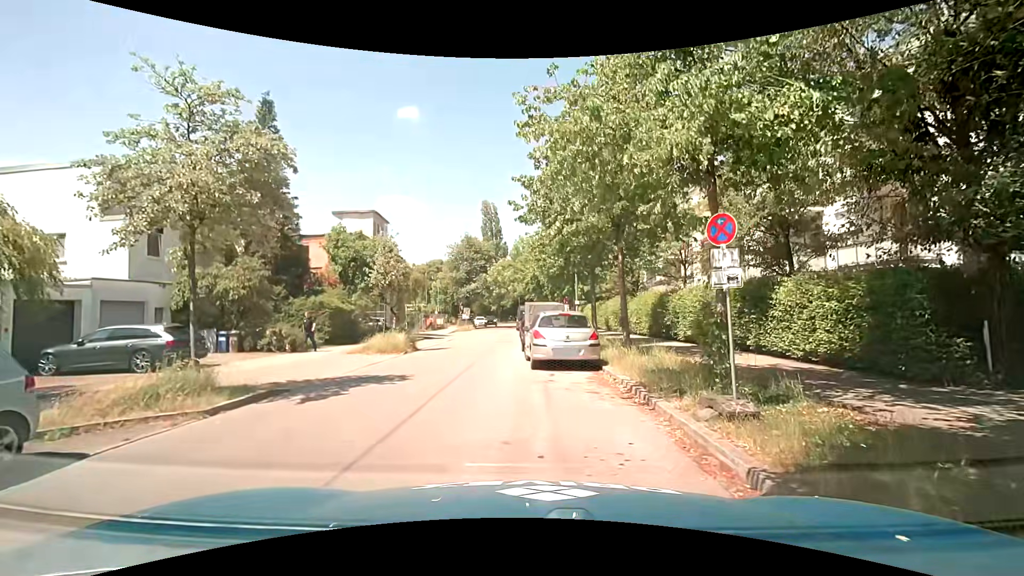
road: residential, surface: asphalt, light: Day
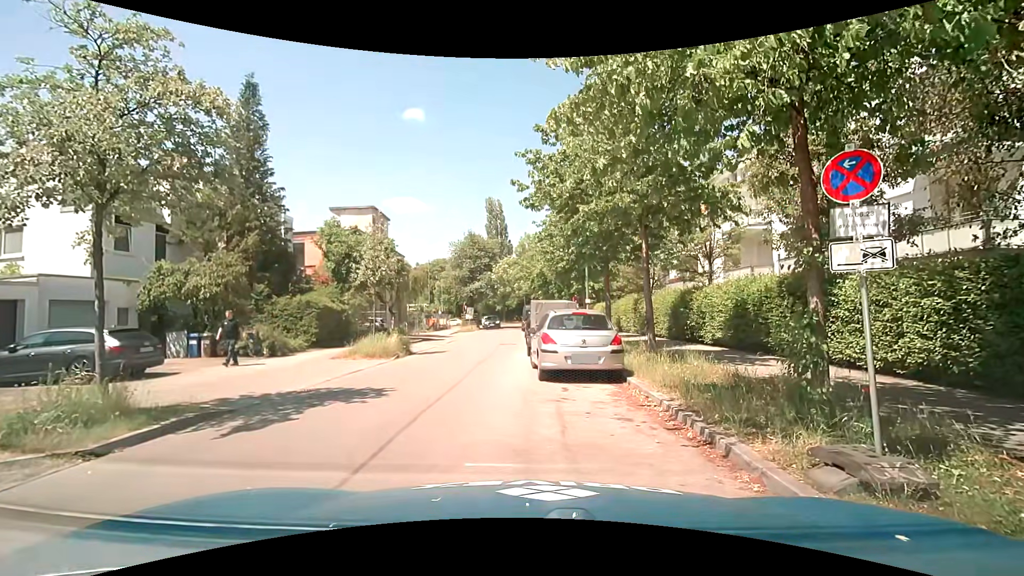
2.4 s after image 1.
(0.0, +2.2) m; 0°
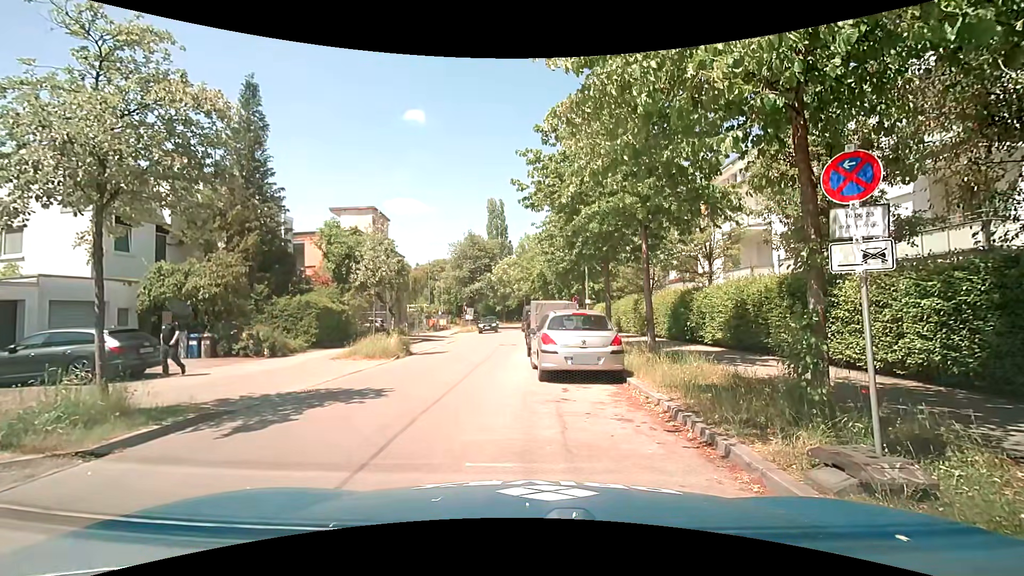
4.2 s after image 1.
(0.0, +0.1) m; 0°
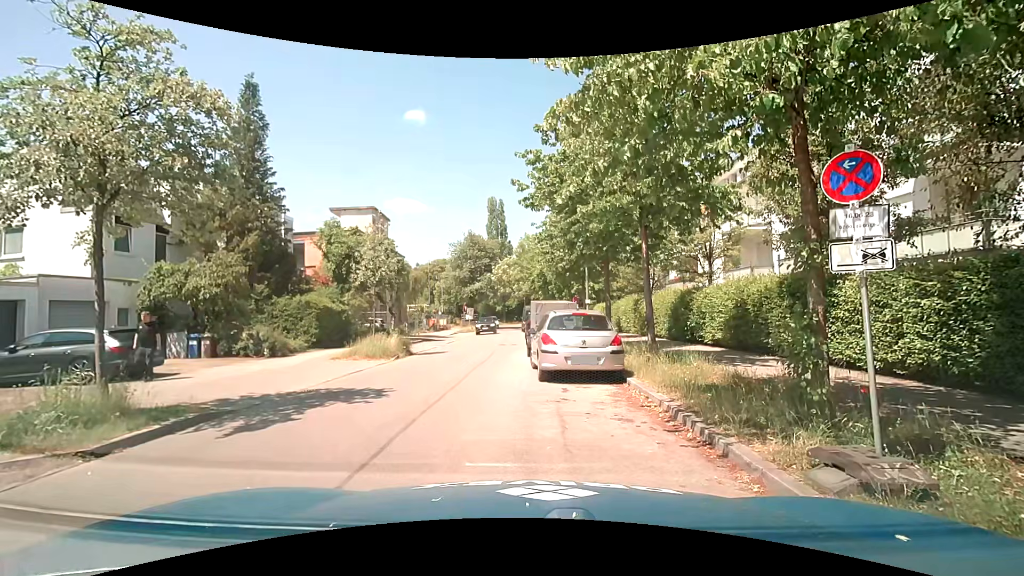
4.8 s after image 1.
(0.0, 0.0) m; 0°
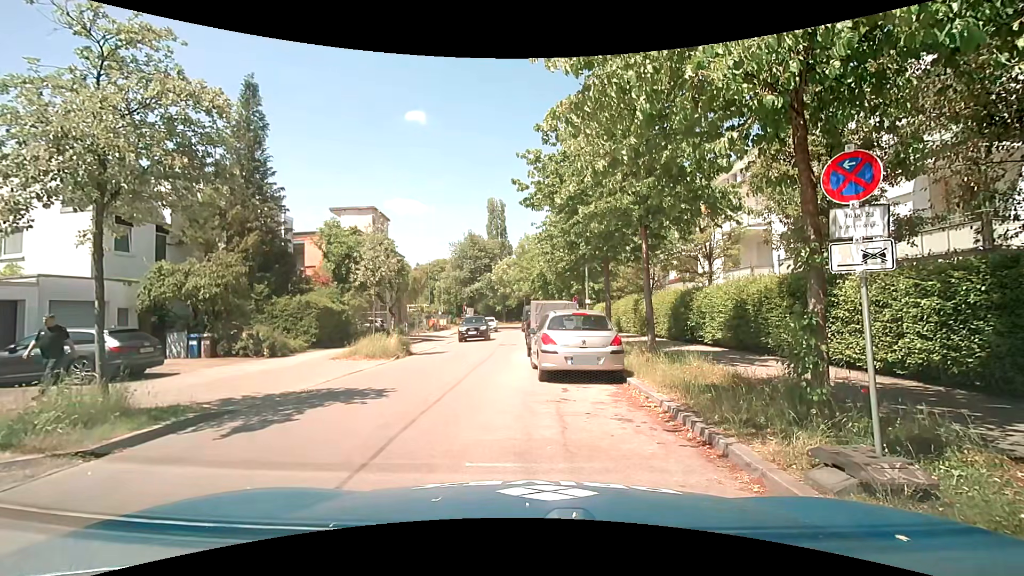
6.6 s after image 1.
(0.0, 0.0) m; 0°
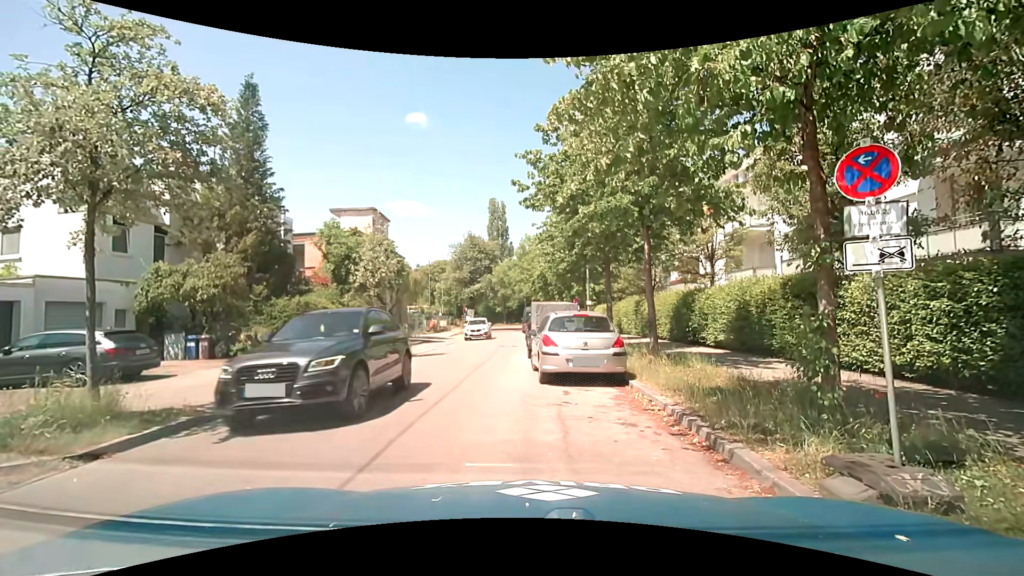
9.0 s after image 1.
(0.0, +0.1) m; 0°
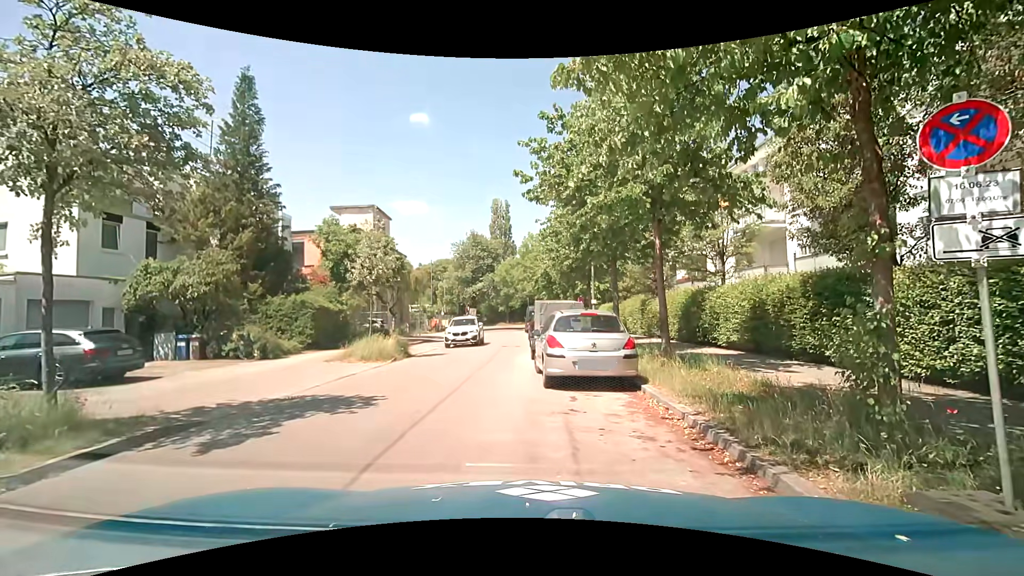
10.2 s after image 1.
(0.0, +0.8) m; 0°
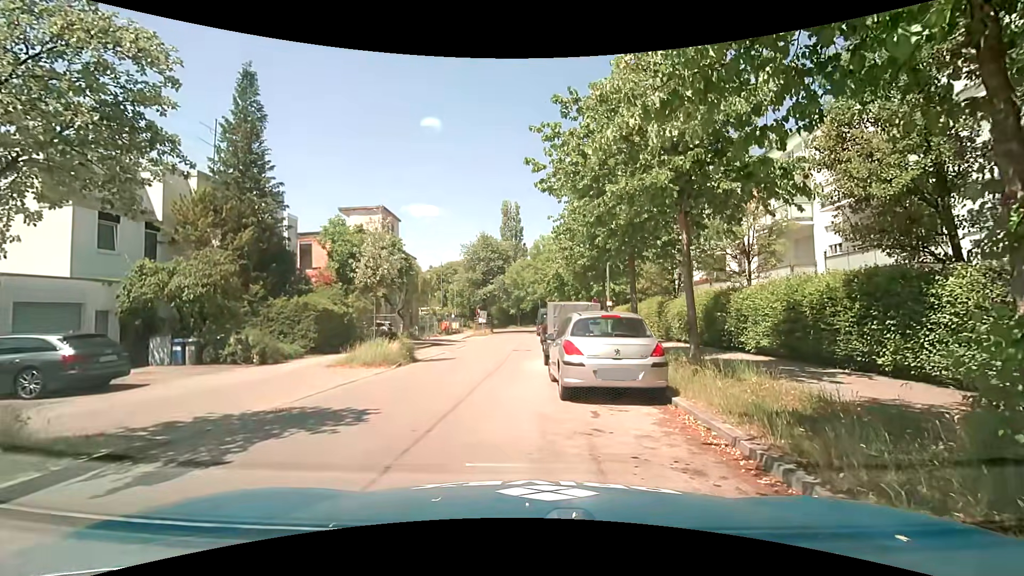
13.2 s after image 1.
(0.0, +1.2) m; 0°
